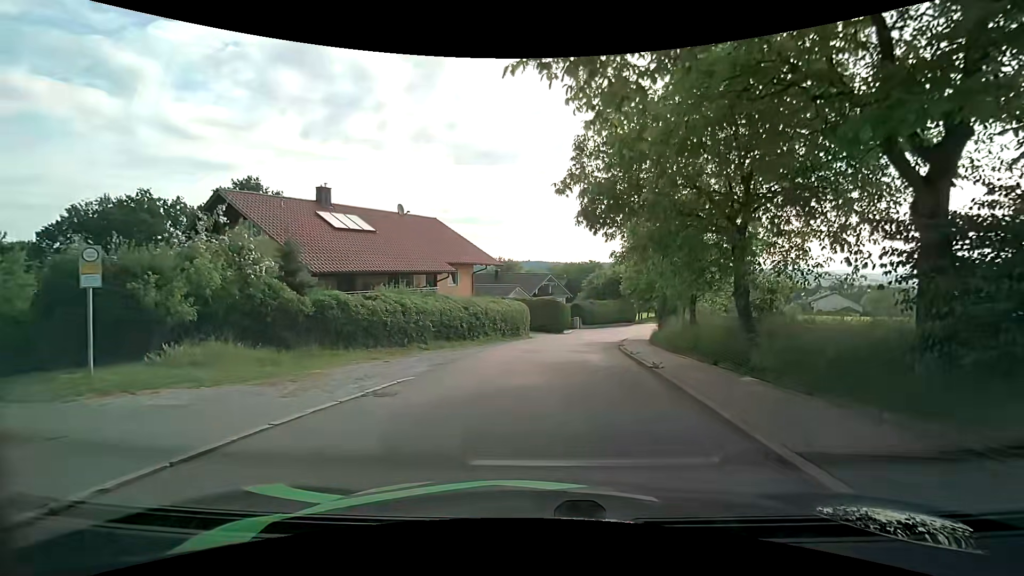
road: unclassified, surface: asphalt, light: Day
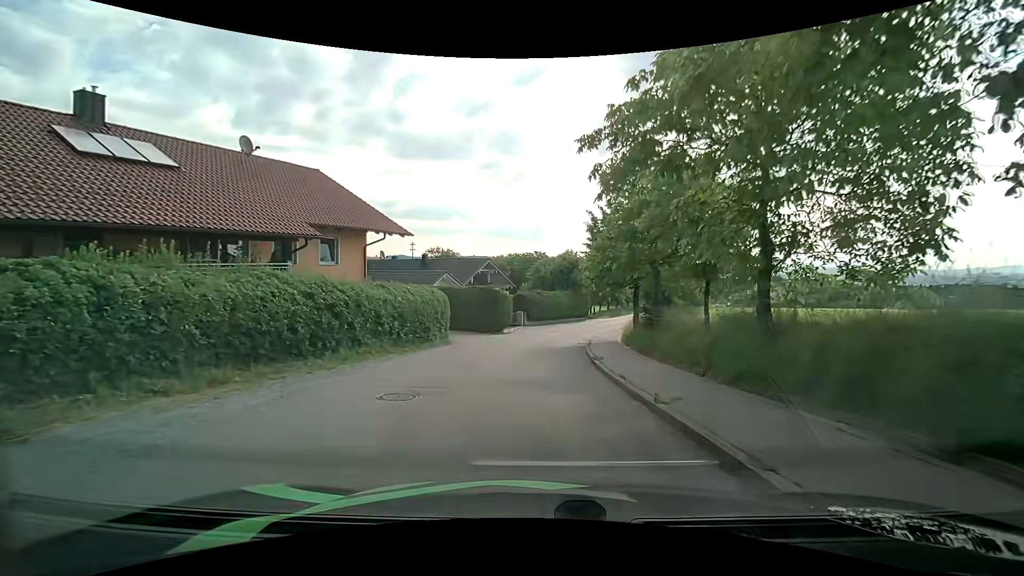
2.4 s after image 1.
(+0.9, +11.9) m; +6°
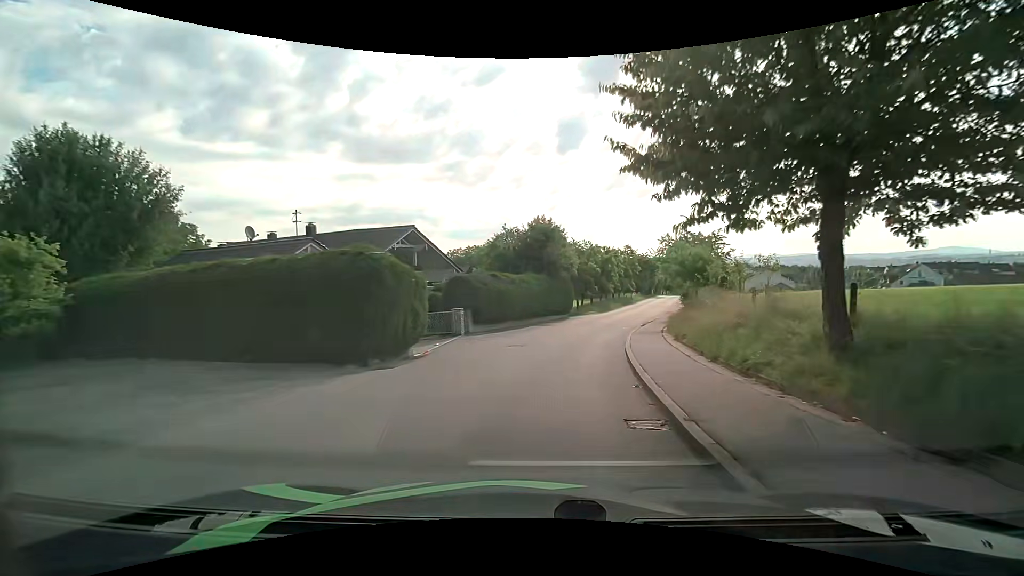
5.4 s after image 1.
(+0.7, +20.0) m; +4°
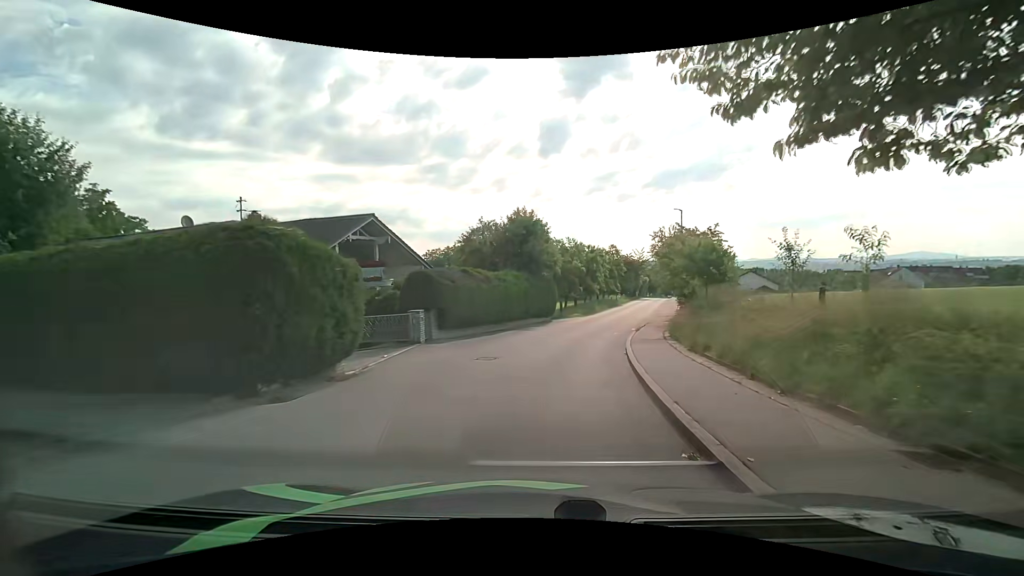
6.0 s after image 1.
(+0.1, +4.2) m; +1°
(+1, +10) (+2, +20) (+4, +30) (+7, +39) (+10, +49) (+13, +58) (+16, +68) (+19, +77) (+22, +87) (+25, +97) m
